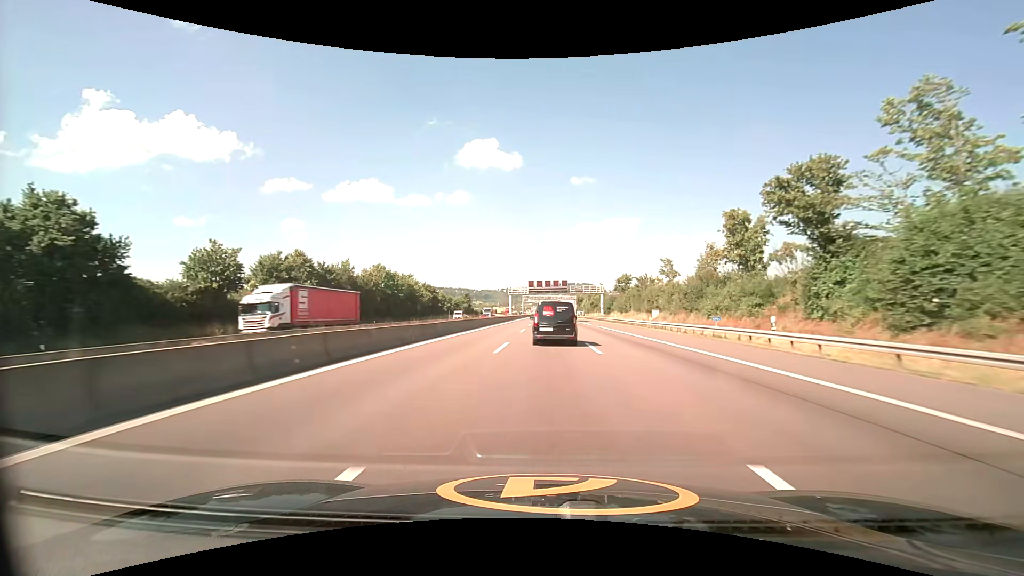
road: motorway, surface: asphalt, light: Day
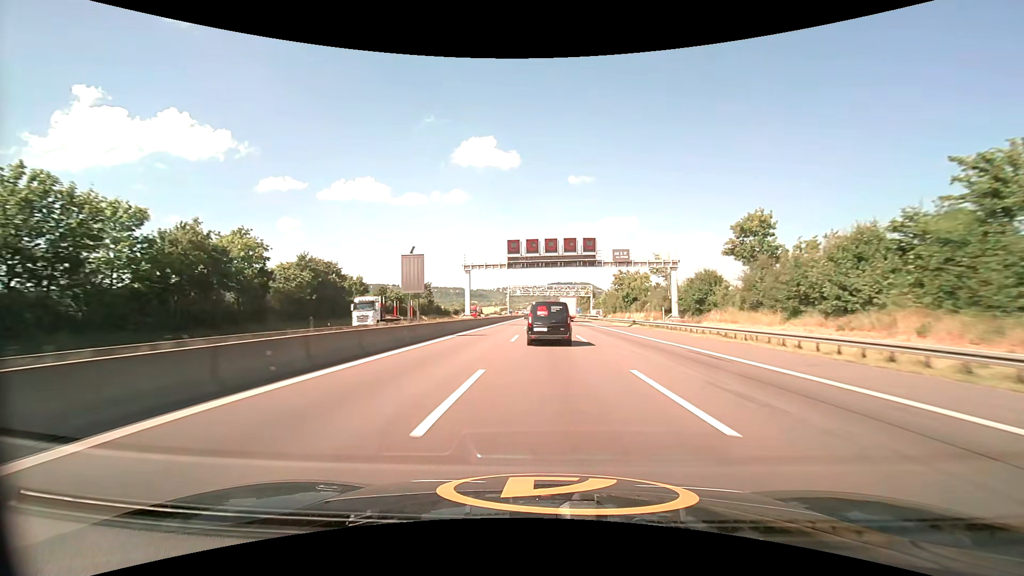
(+0.2, +64.4) m; 0°
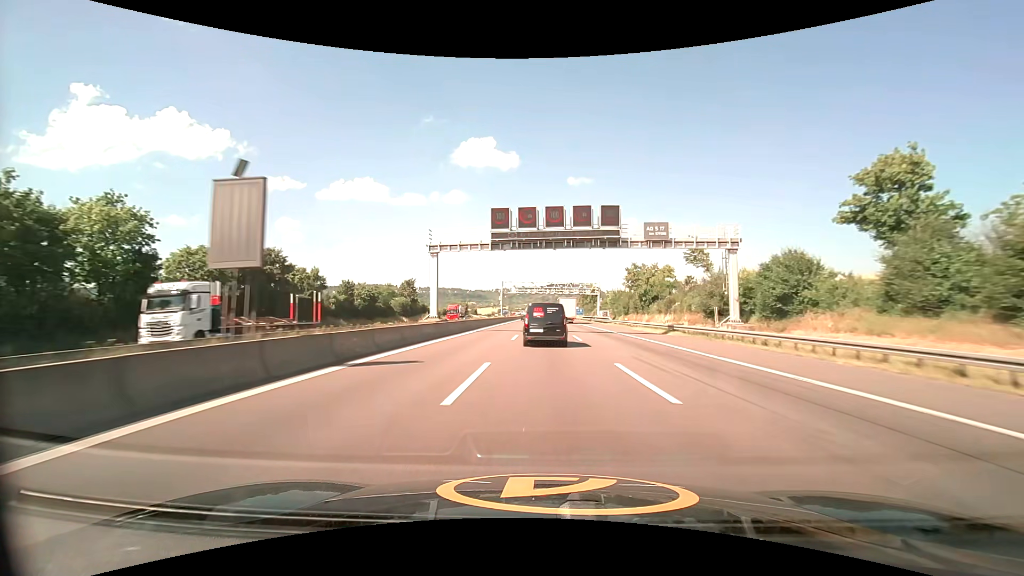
(0.0, +15.9) m; 0°
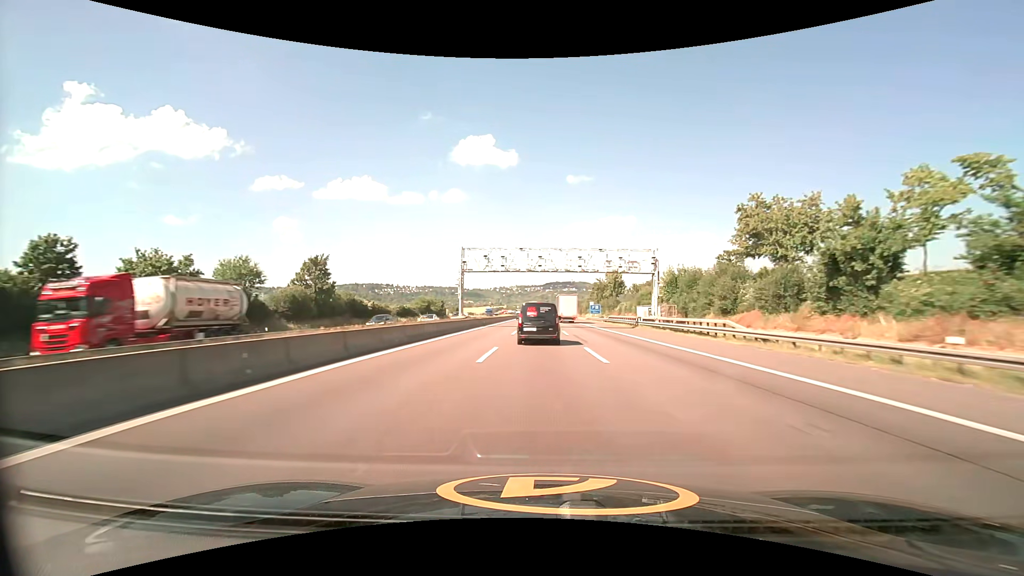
(+0.1, +47.6) m; 0°
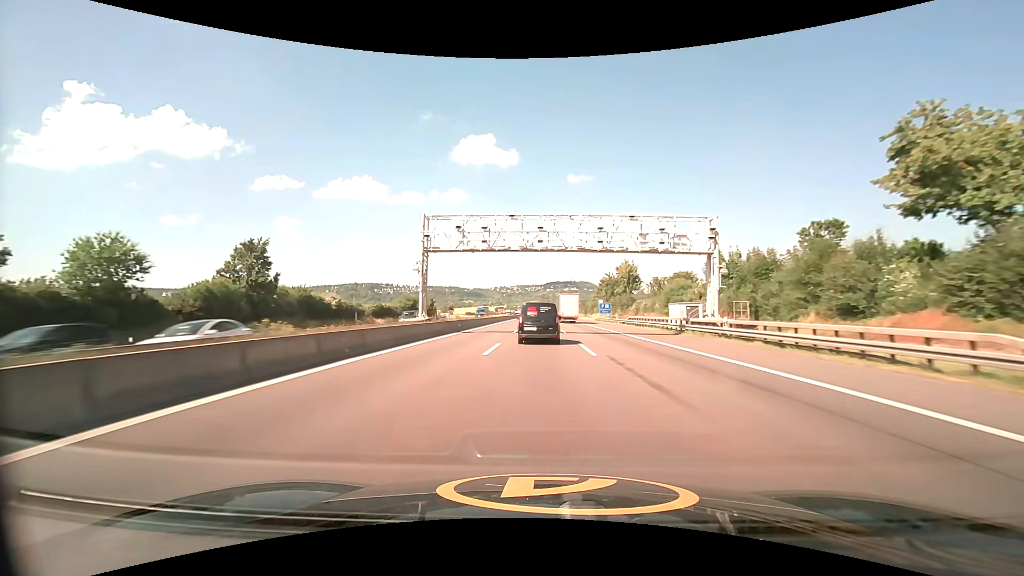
(0.0, +15.7) m; 0°
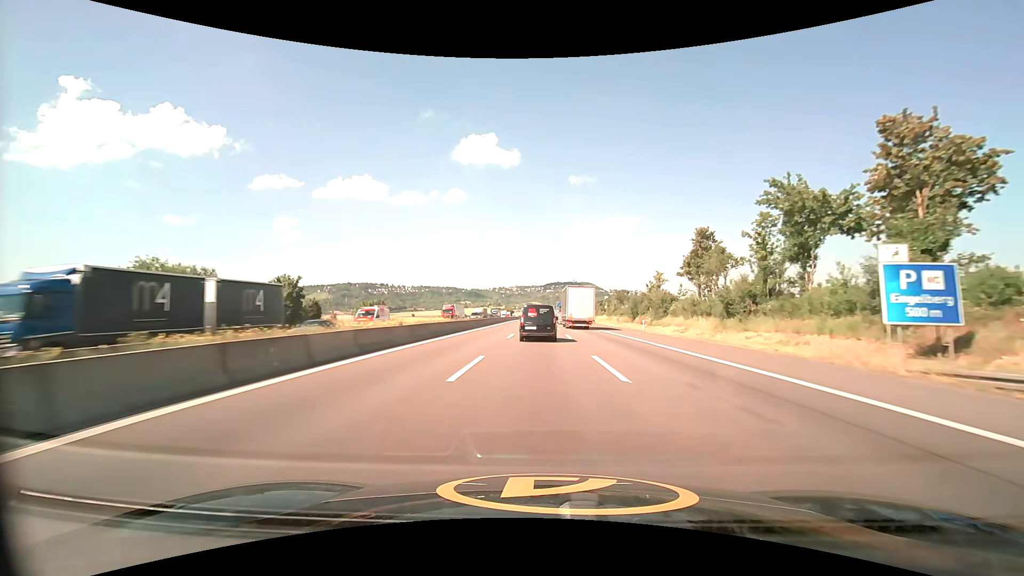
(-0.1, +77.6) m; 0°
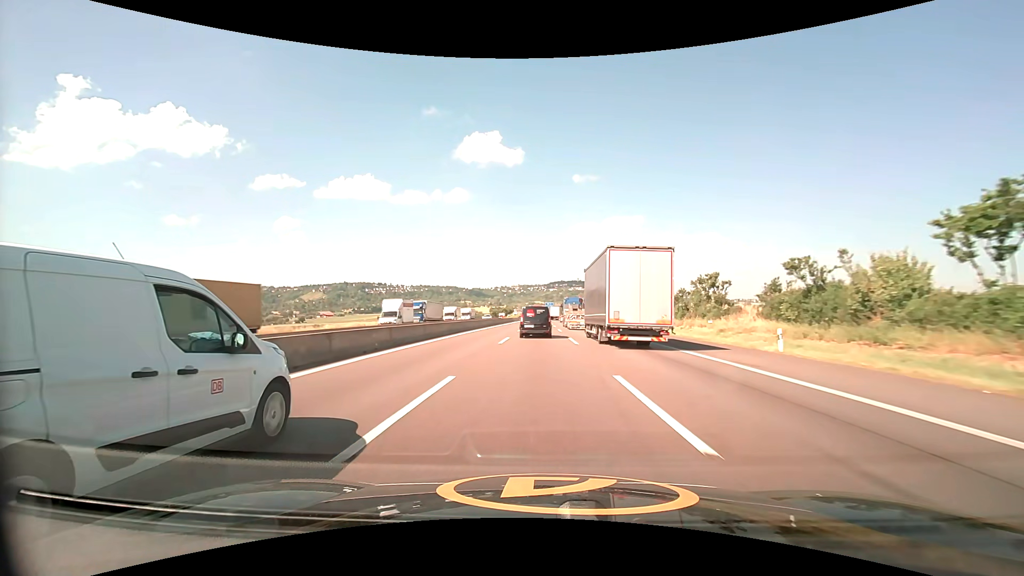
(-0.1, +76.7) m; 0°
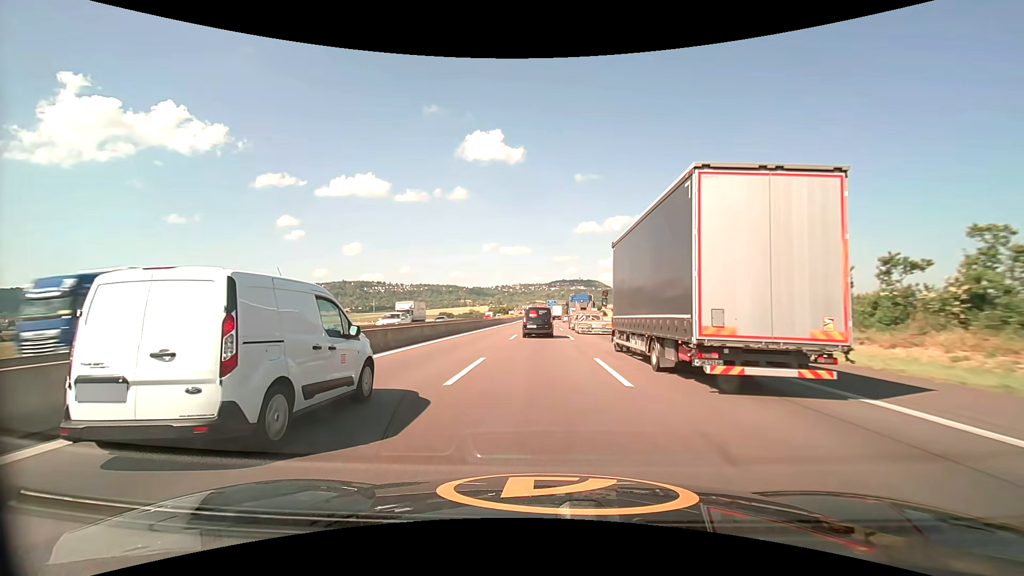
(-0.1, +31.2) m; 0°
(0, +10) (0, +20) (0, +30) (0, +40) (0, +50) (0, +60) (0, +70) (0, +80) (0, +90) (0, +100) m
